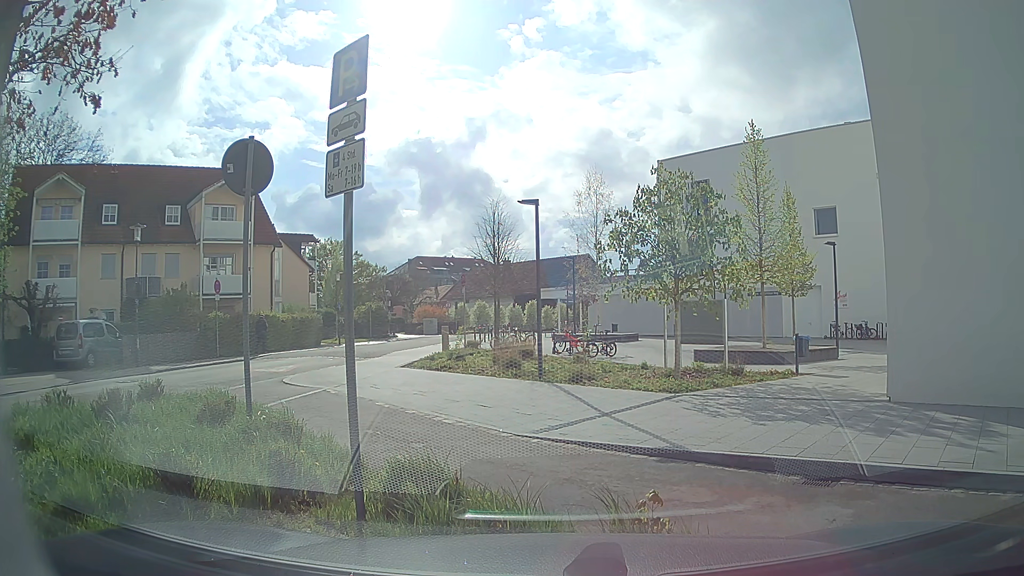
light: Day
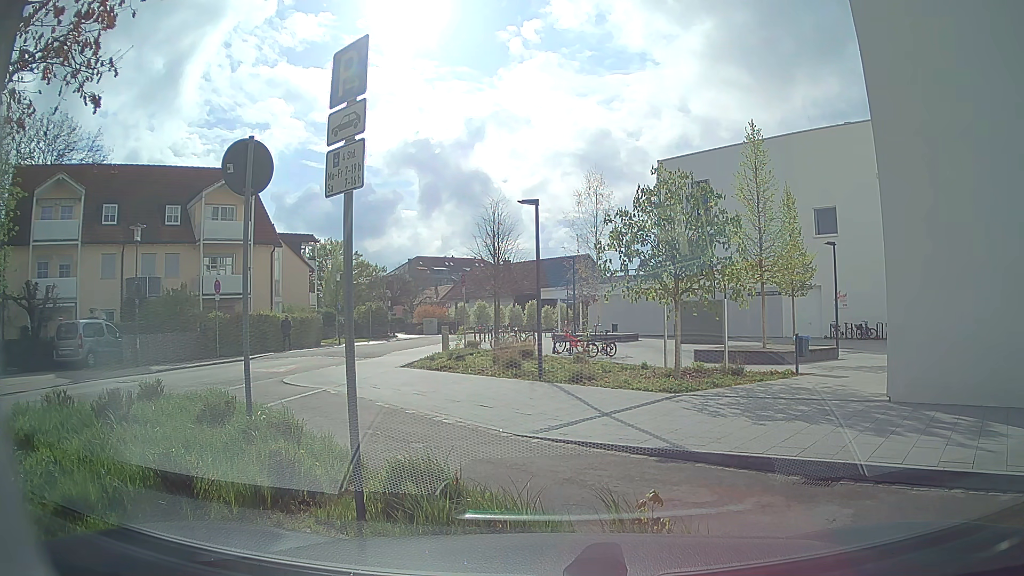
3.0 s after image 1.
(0.0, 0.0) m; 0°
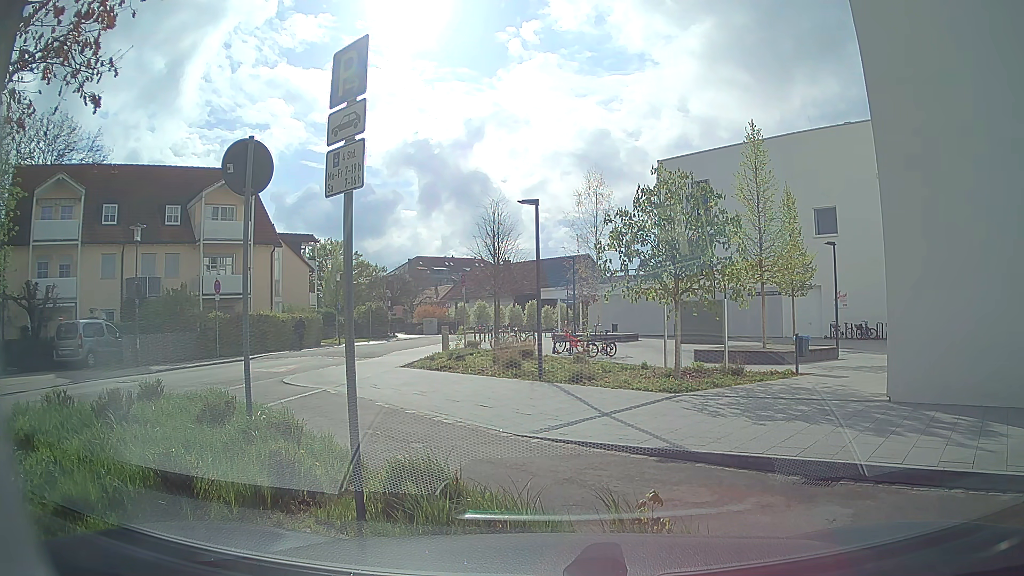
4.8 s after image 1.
(0.0, 0.0) m; 0°
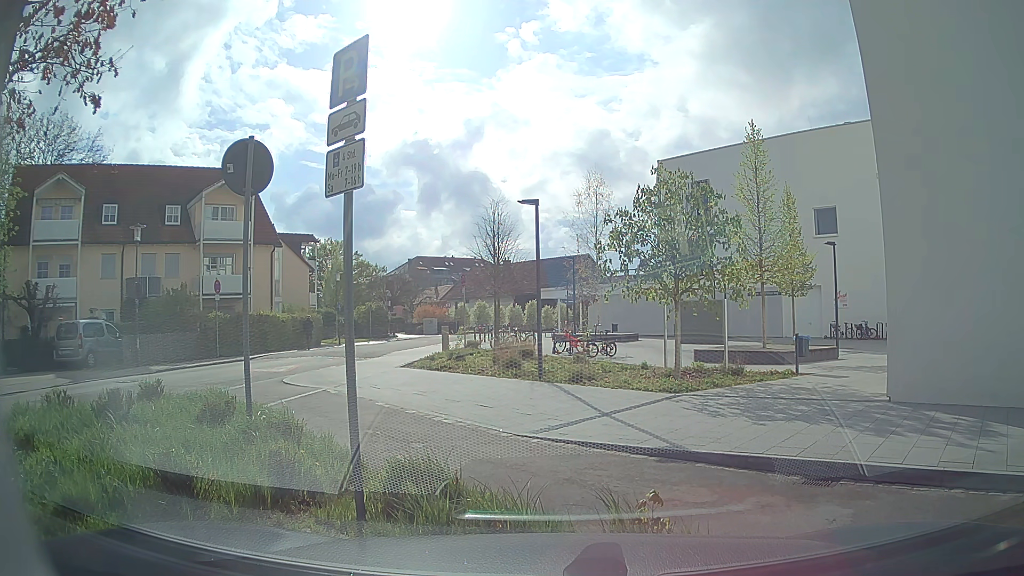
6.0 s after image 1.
(0.0, 0.0) m; 0°
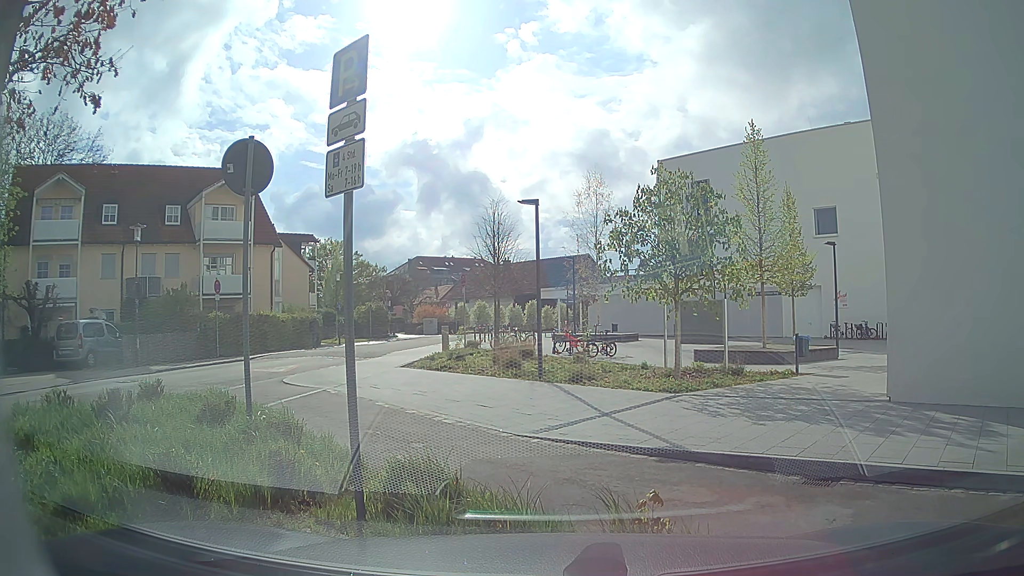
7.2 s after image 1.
(0.0, 0.0) m; 0°
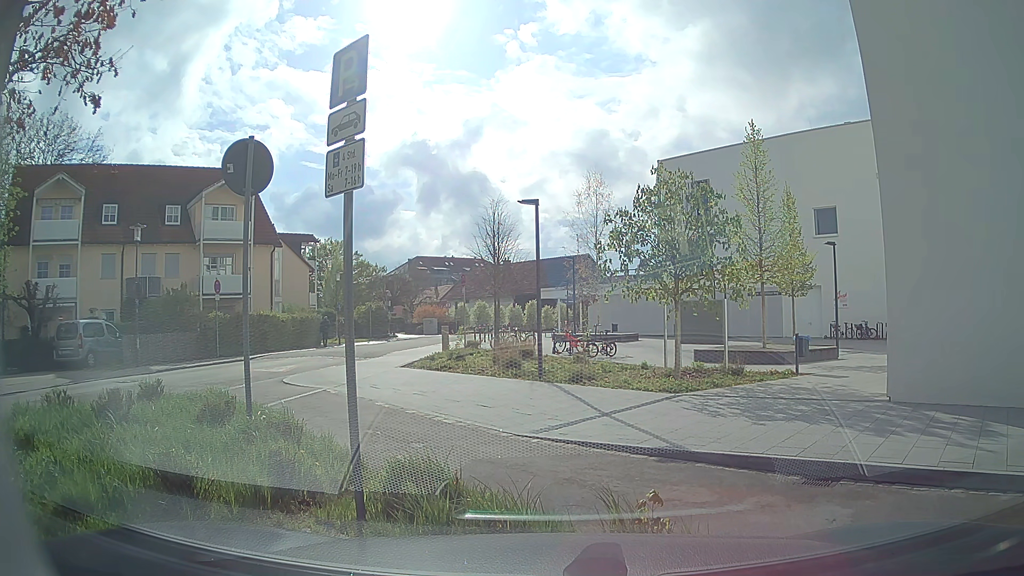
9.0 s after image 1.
(0.0, 0.0) m; 0°
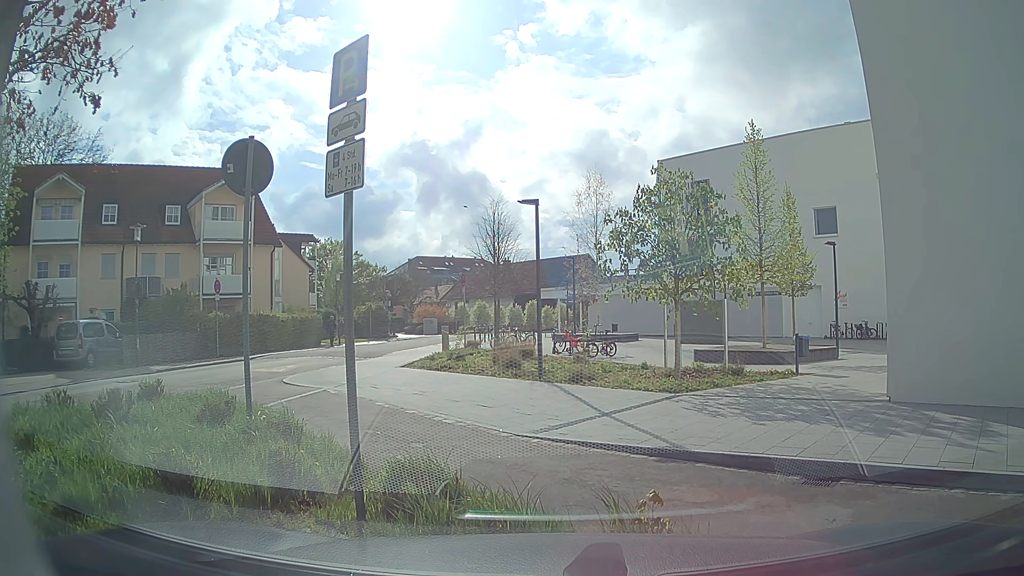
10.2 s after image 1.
(0.0, 0.0) m; 0°
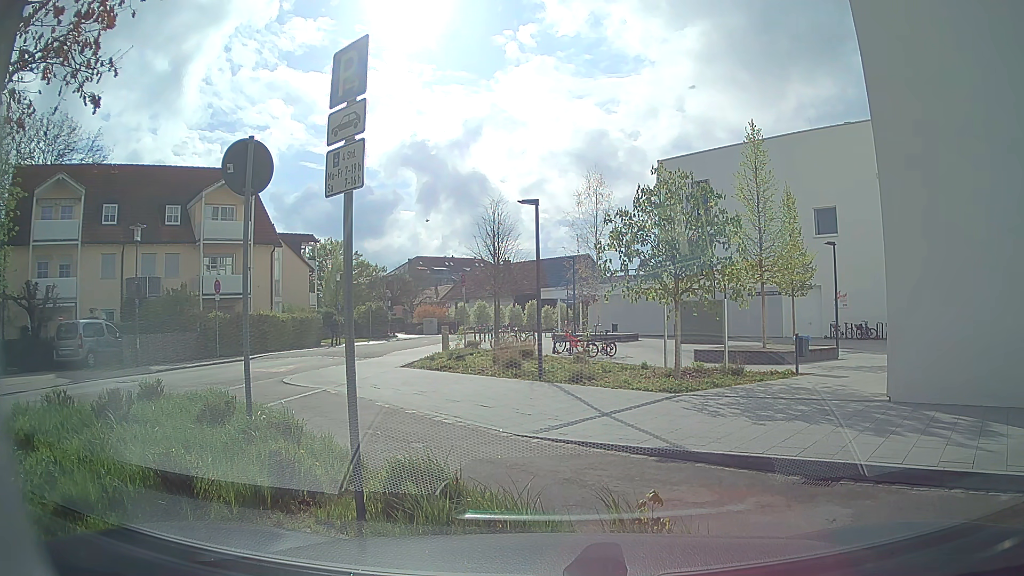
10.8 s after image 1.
(0.0, 0.0) m; 0°
